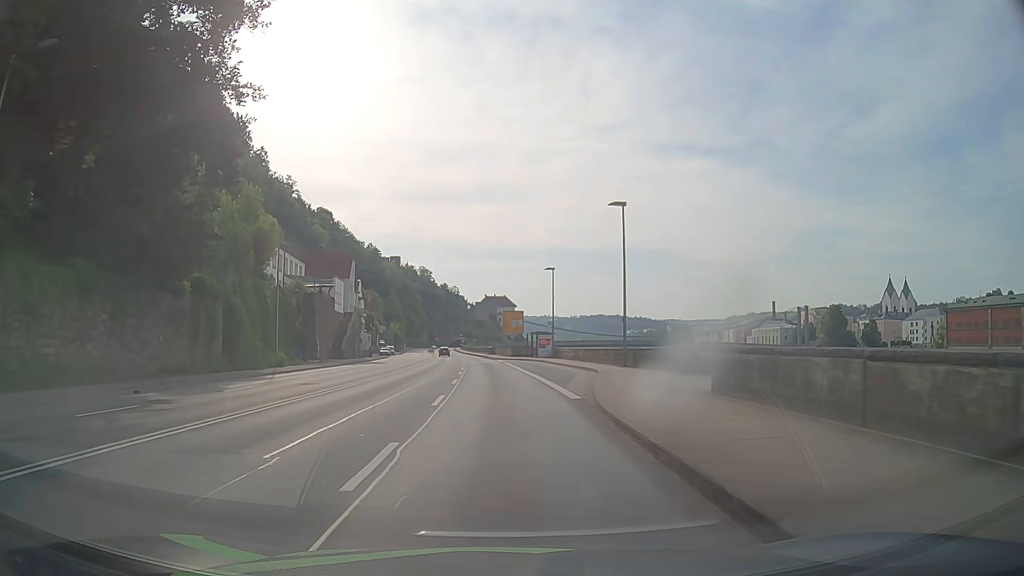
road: primary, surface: asphalt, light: Day
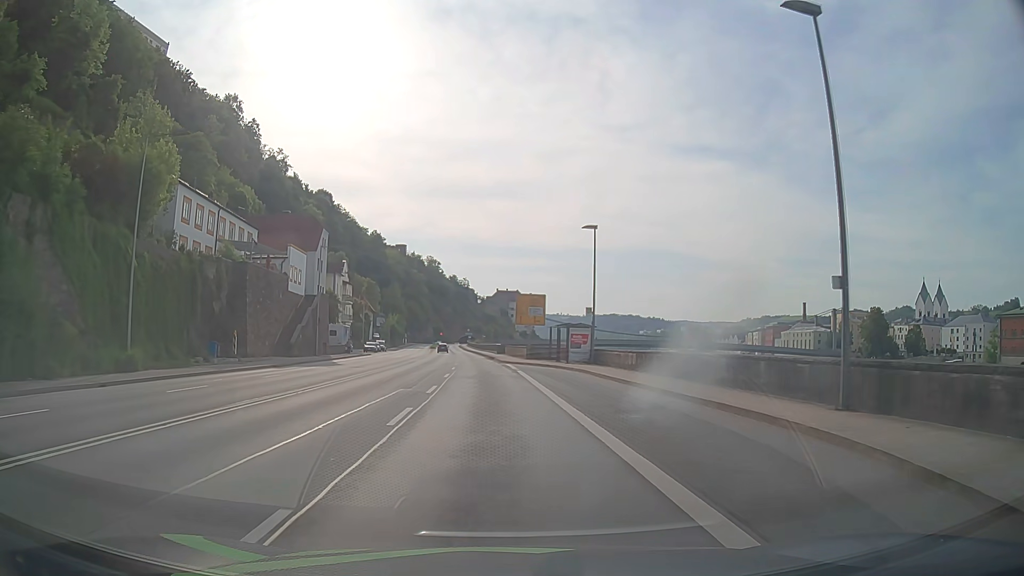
(-0.1, +21.9) m; -1°
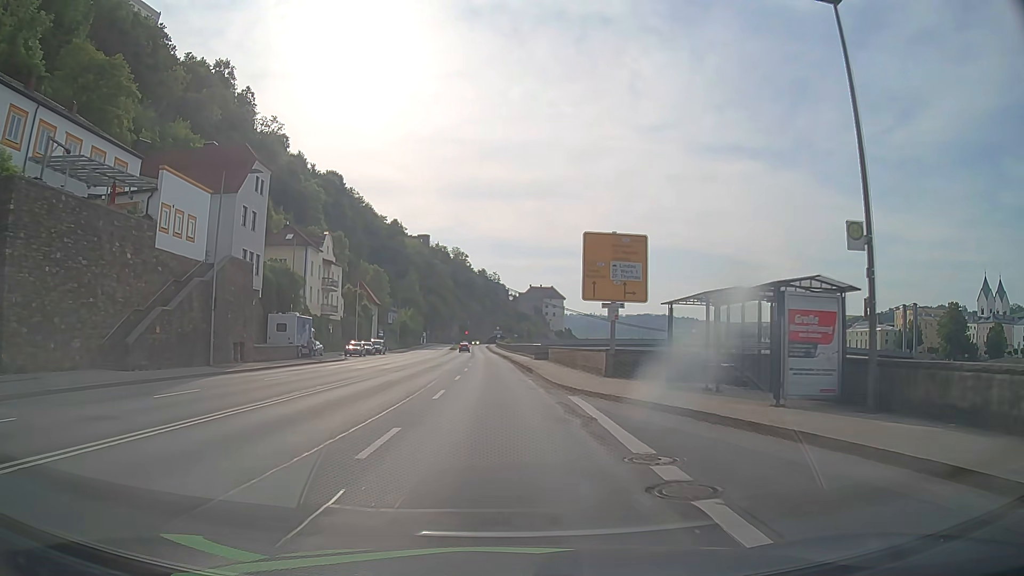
(-0.7, +29.0) m; -3°
(0, +10) (0, +20) (0, +30) (-1, +40) (-1, +50) (-1, +60) (-2, +70) (-2, +80) (-3, +90) (-3, +100) m
